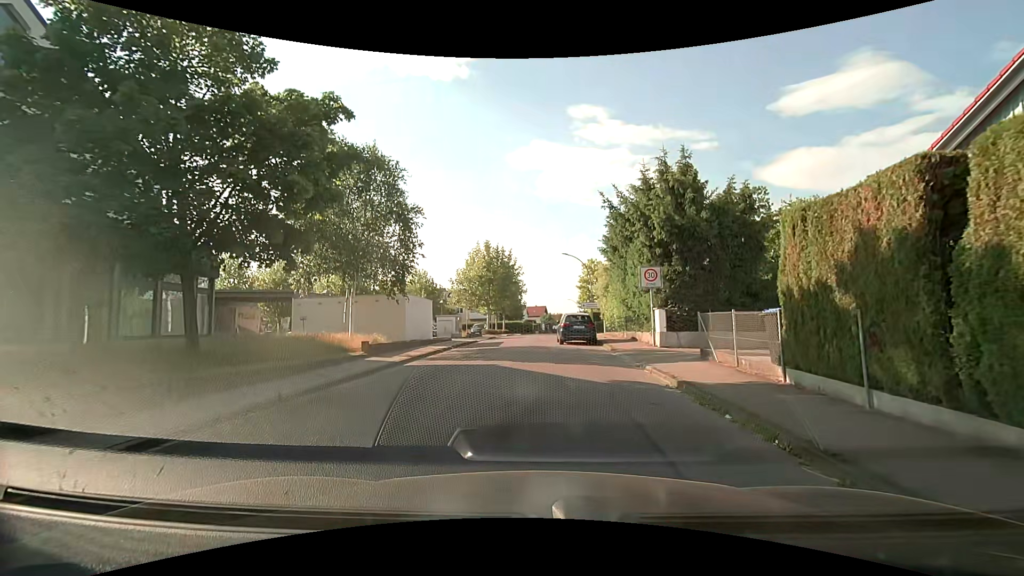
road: residential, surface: asphalt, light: Day
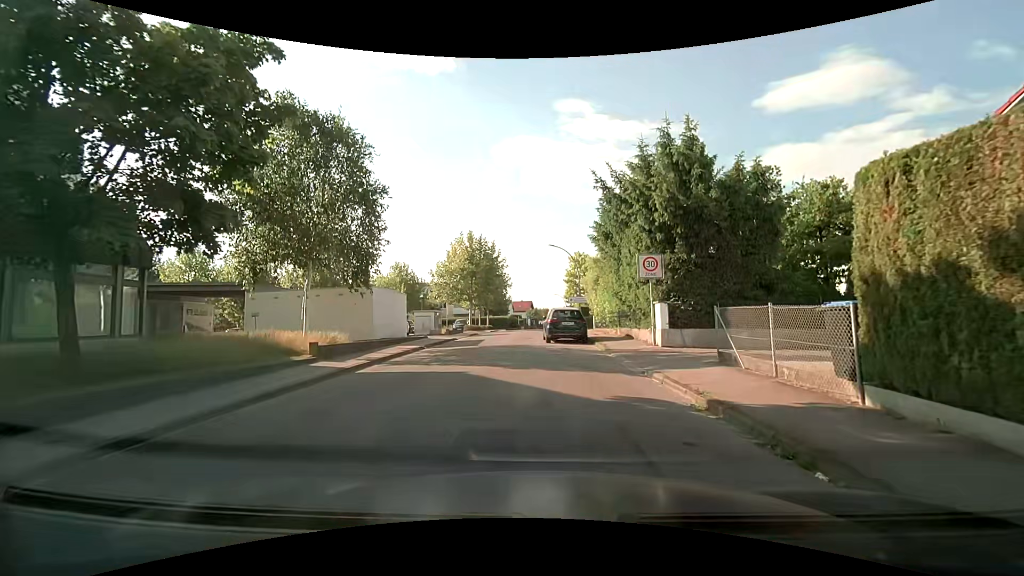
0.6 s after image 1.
(0.0, +2.7) m; +1°
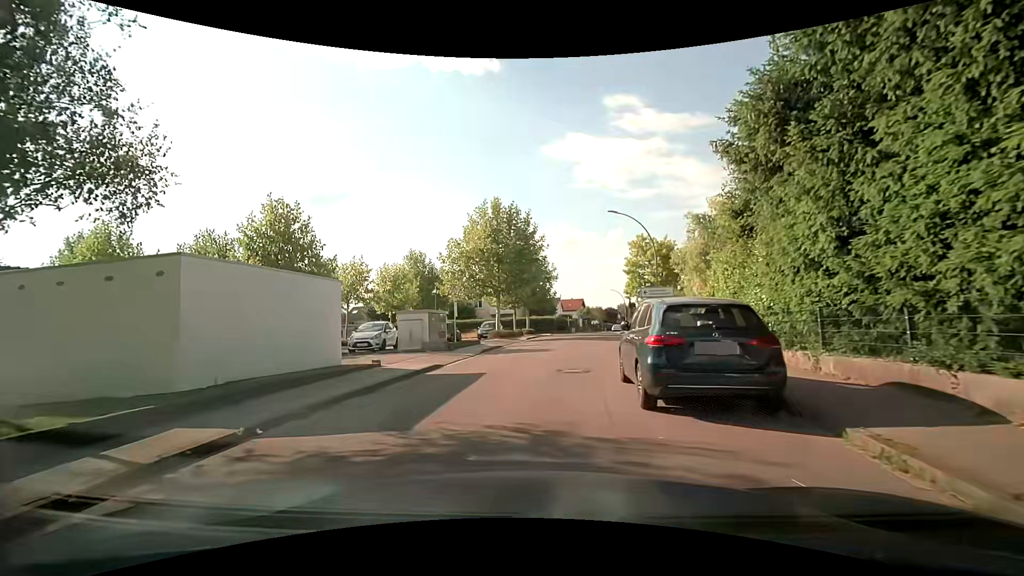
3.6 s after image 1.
(+0.1, +14.7) m; -5°
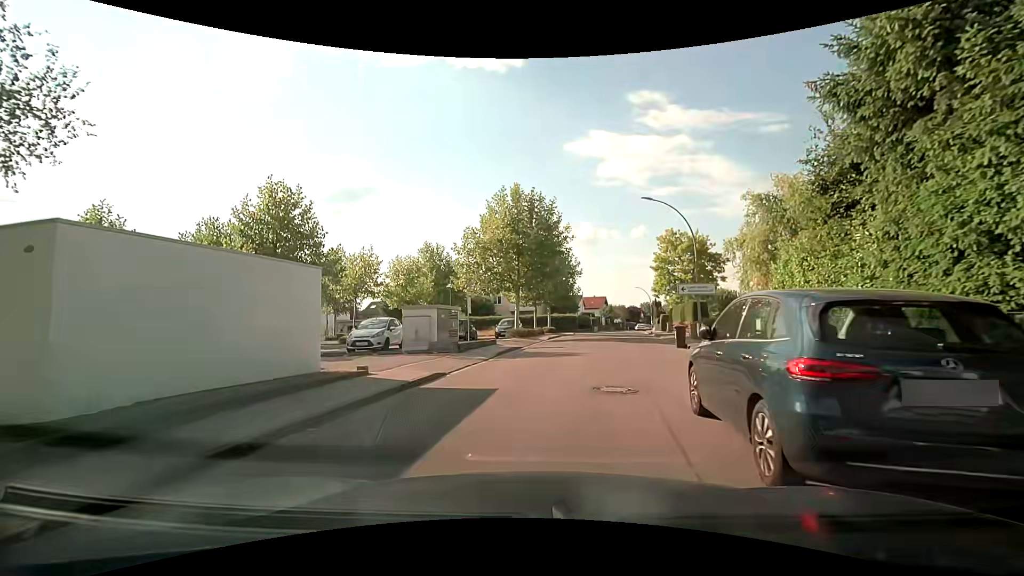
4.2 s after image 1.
(-0.1, +3.0) m; -3°
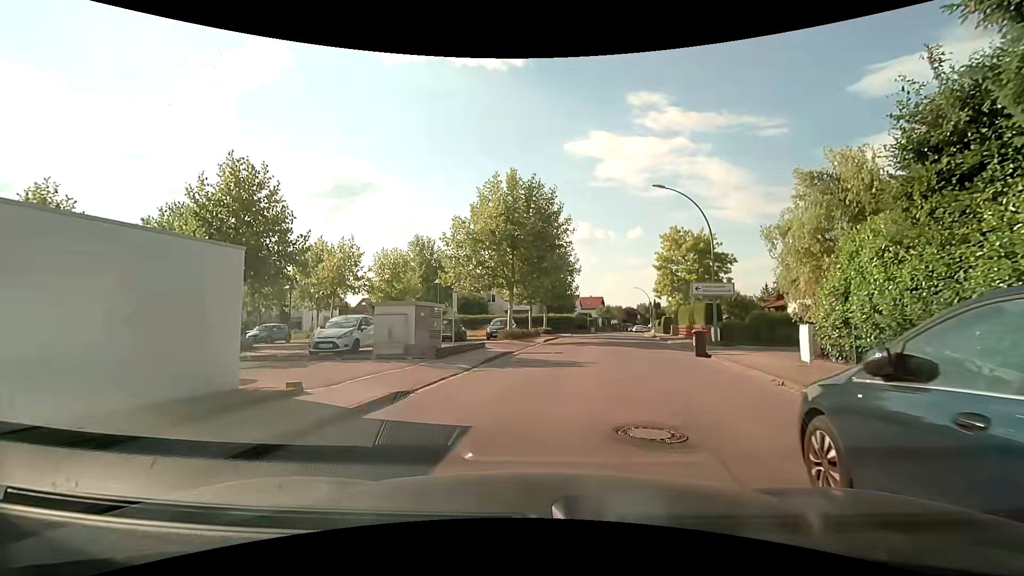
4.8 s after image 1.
(0.0, +3.1) m; 0°
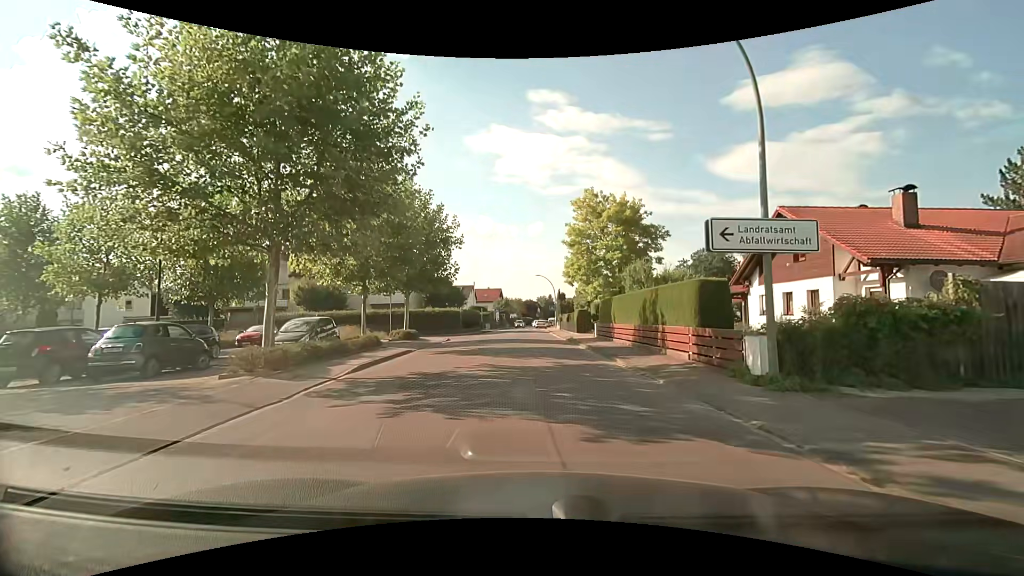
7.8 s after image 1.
(+2.3, +16.2) m; +12°
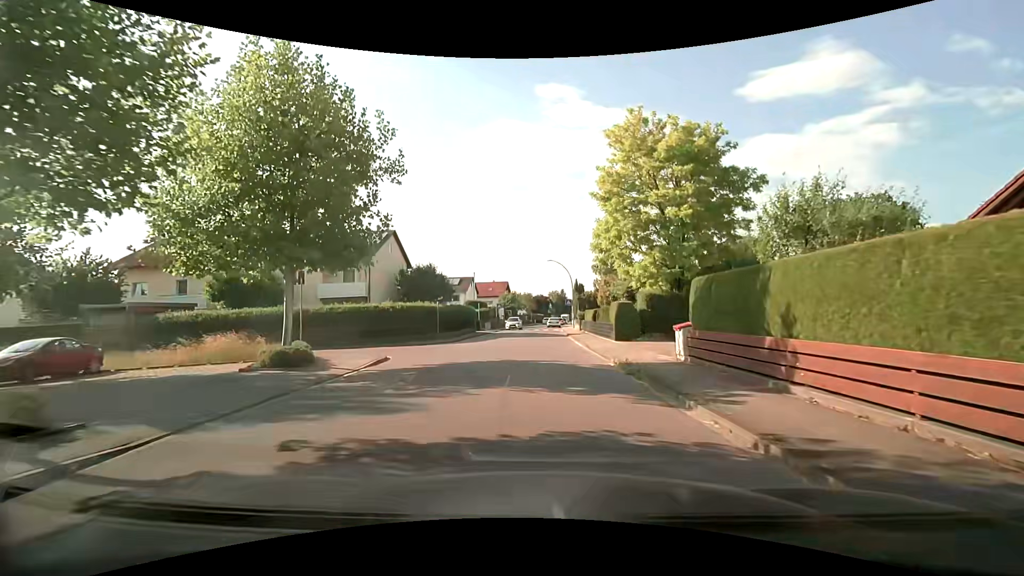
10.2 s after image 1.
(-0.2, +15.3) m; -1°
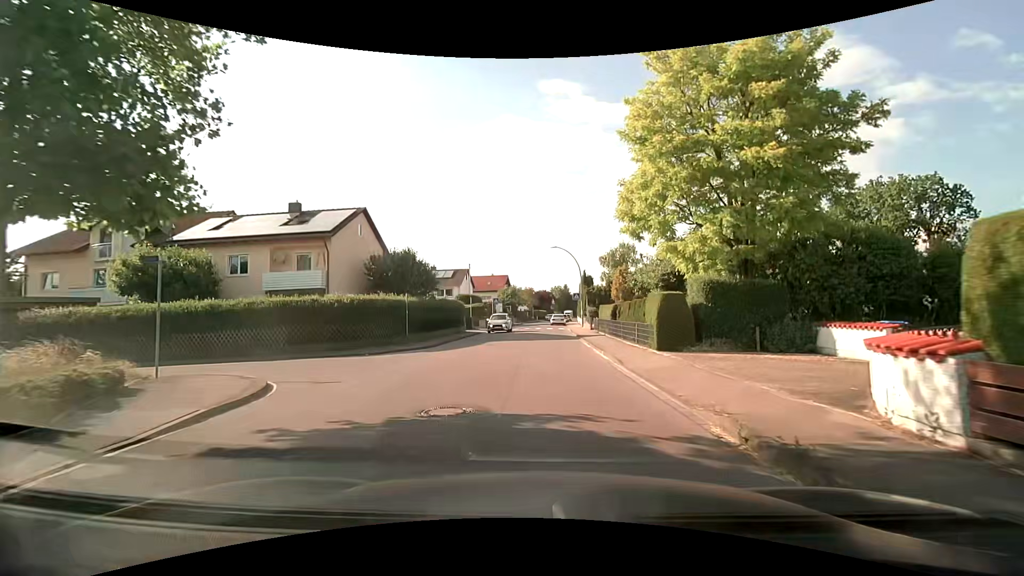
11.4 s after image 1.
(0.0, +8.2) m; 0°
(0, +10) (0, +20) (0, +30) (+1, +40) (+1, +50) (0, +60) (0, +70) (+1, +80) (+2, +90) (+1, +99) m
